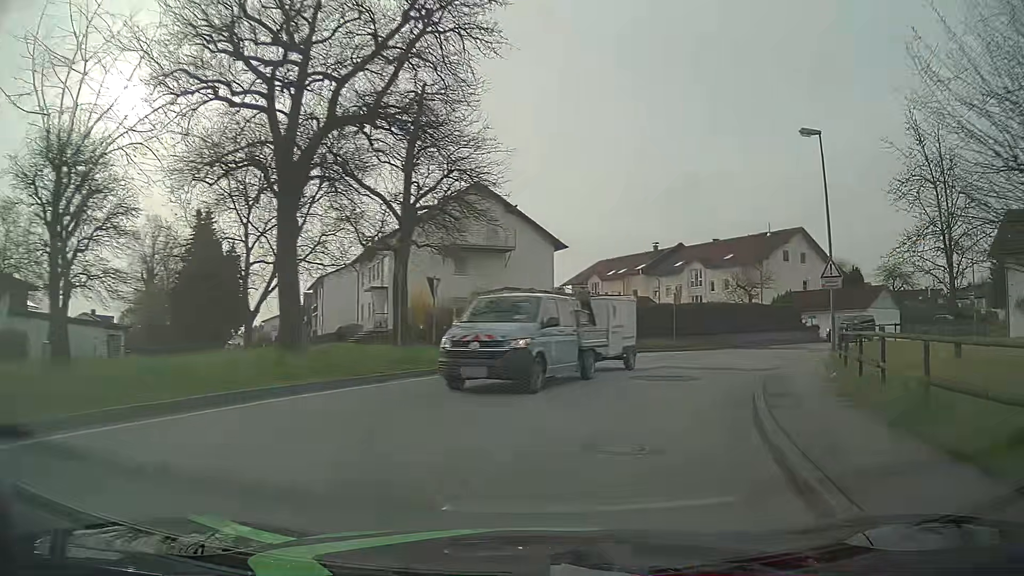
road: unclassified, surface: asphalt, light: Day
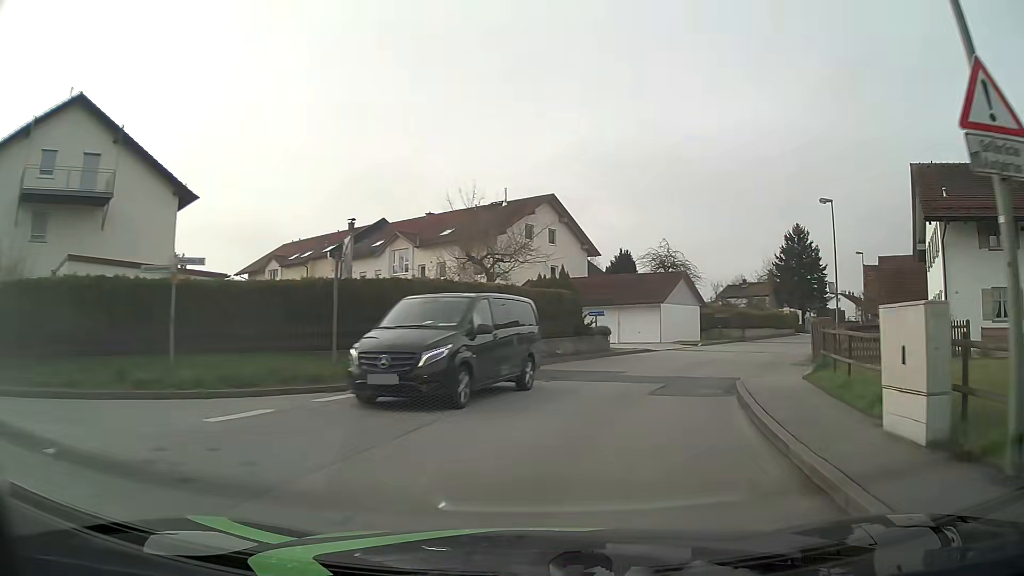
(+4.3, +19.0) m; +25°
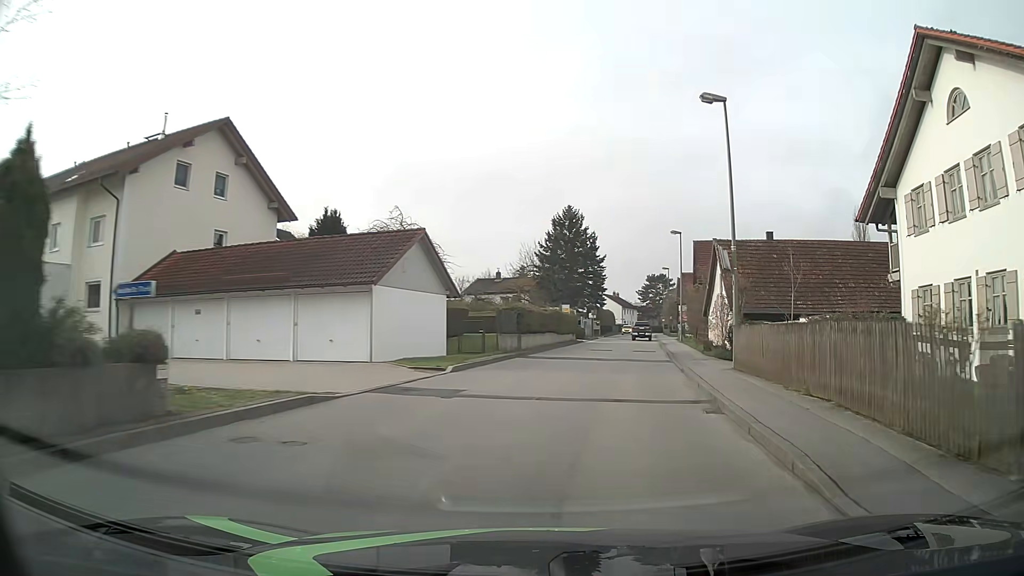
(+3.8, +19.5) m; +22°
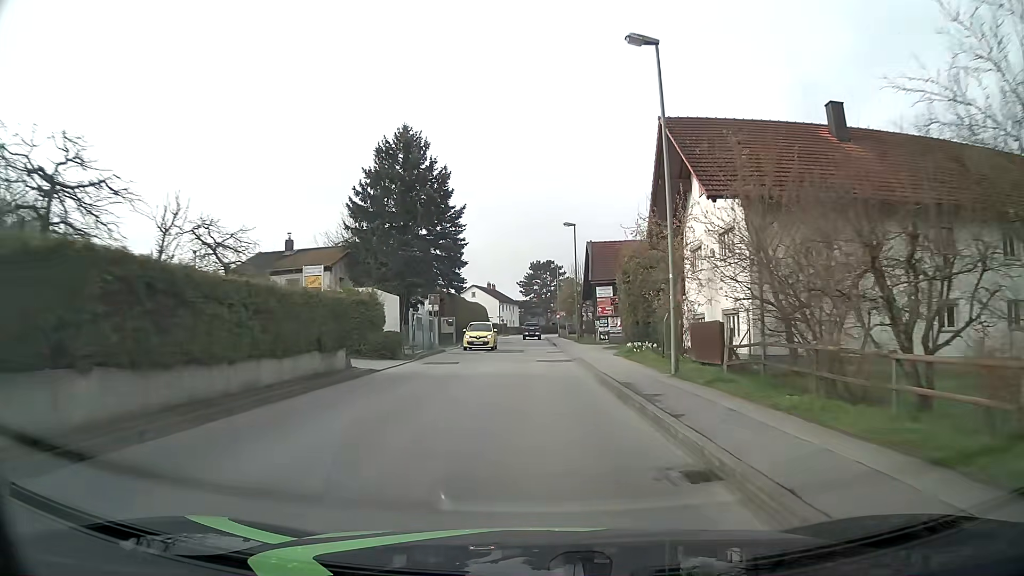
(+4.9, +34.3) m; +10°
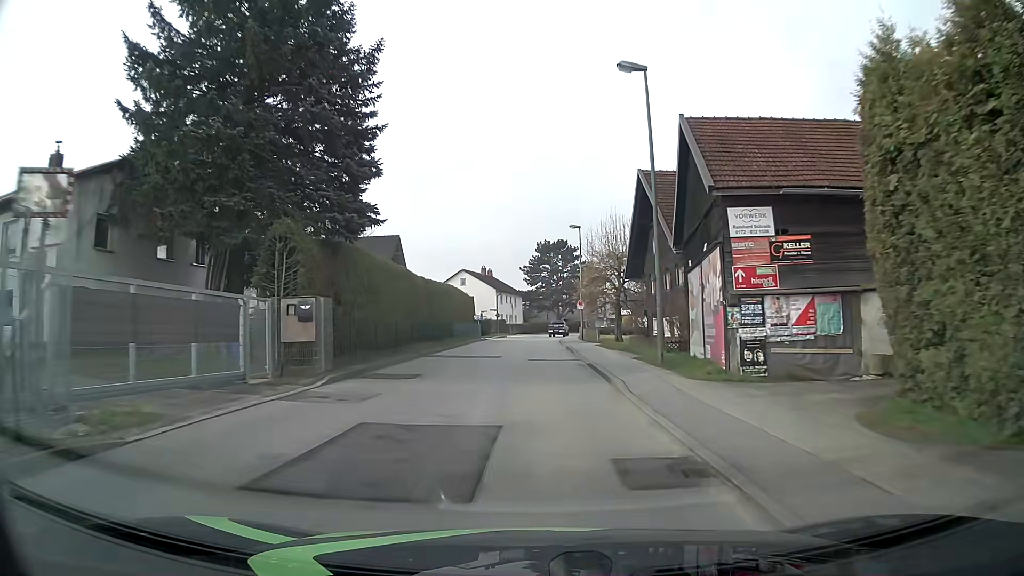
(+0.1, +28.7) m; 0°
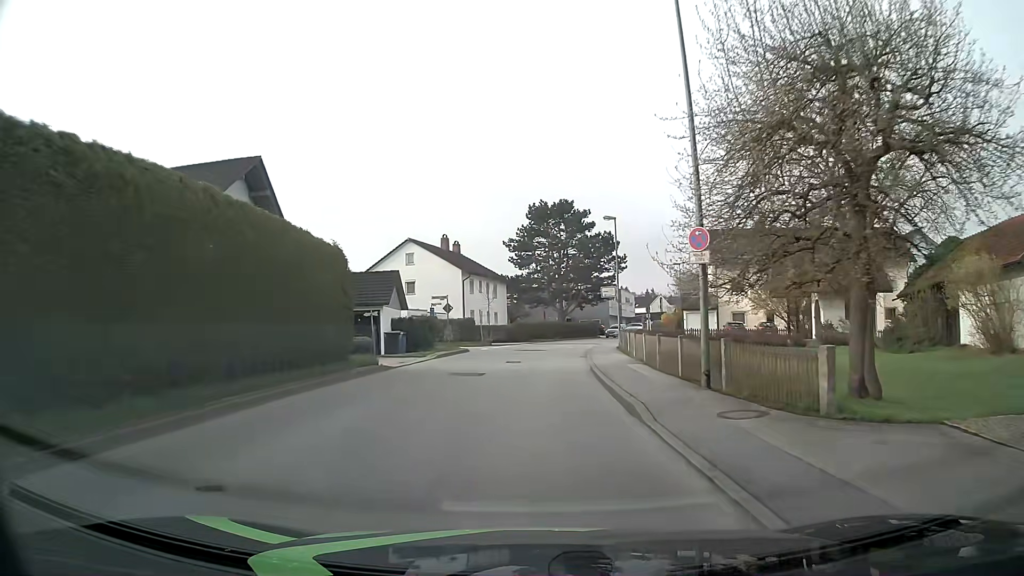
(-0.2, +36.1) m; -1°
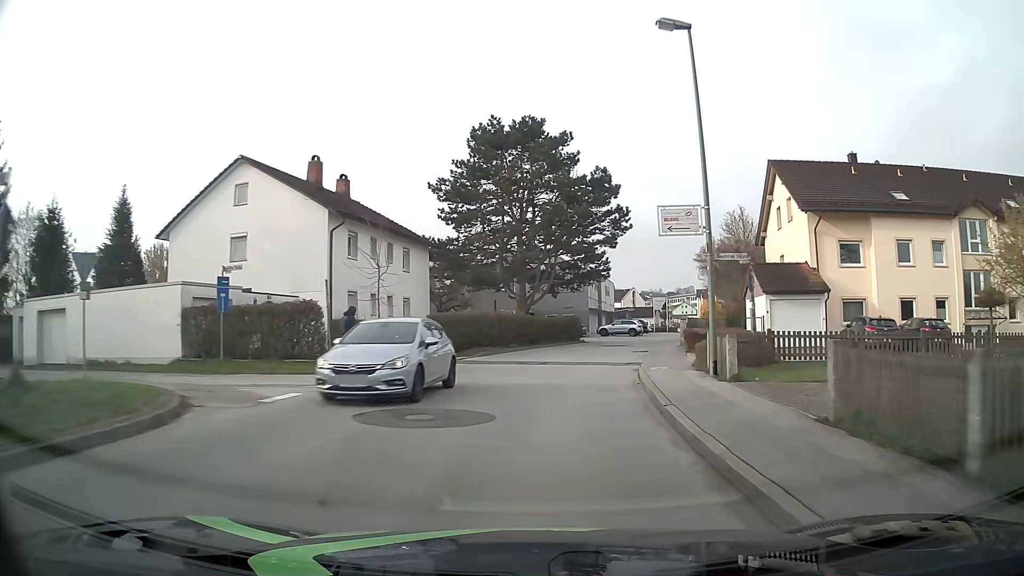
(+1.0, +29.0) m; +5°
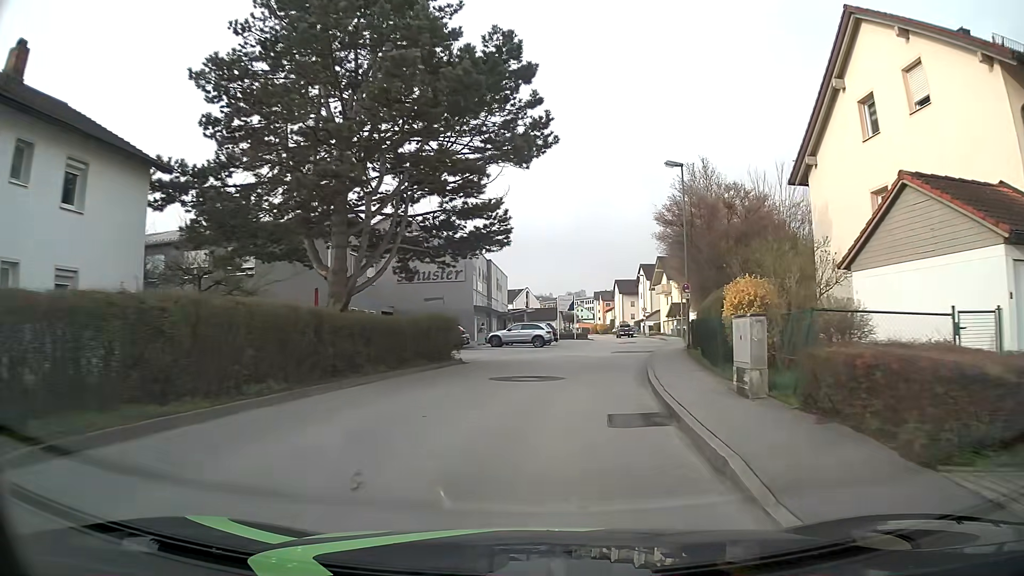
(+1.7, +21.7) m; +10°
(0, +10) (+1, +20) (+3, +30) (+5, +40) (+7, +49) (+8, +59) (+10, +69) (+10, +79) (+11, +89) (+11, +99) m
